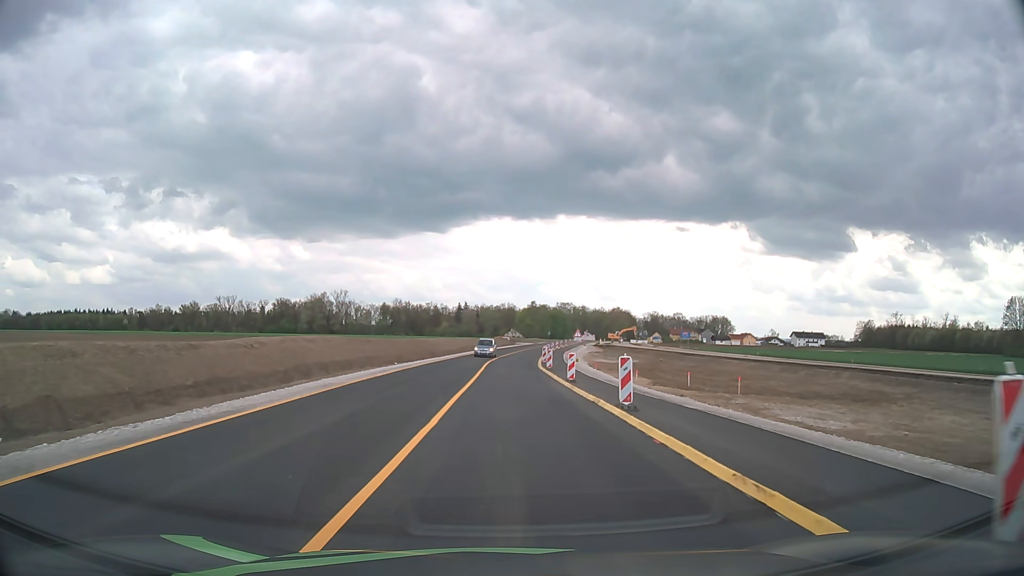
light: Day
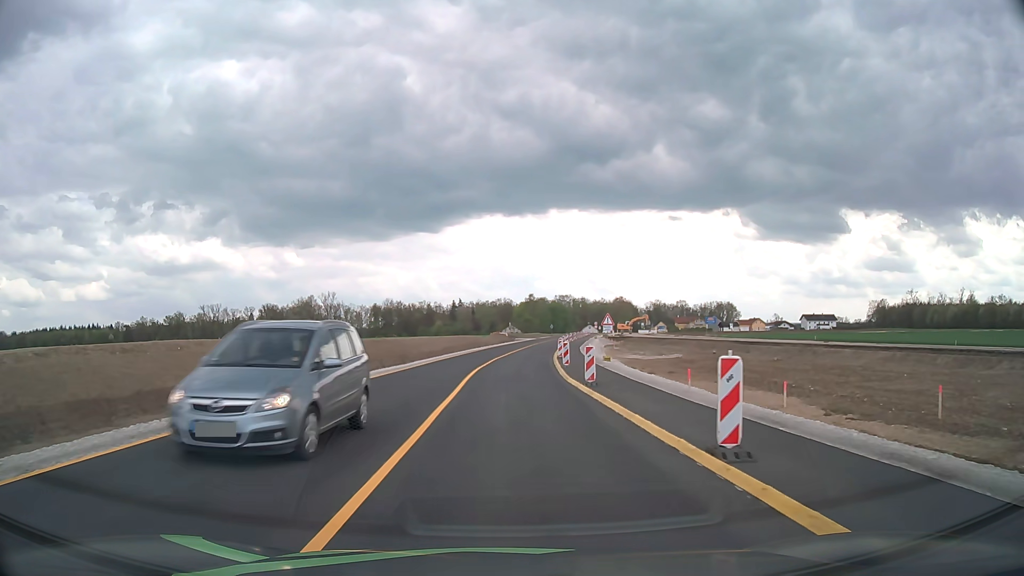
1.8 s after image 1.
(0.0, +20.1) m; 0°
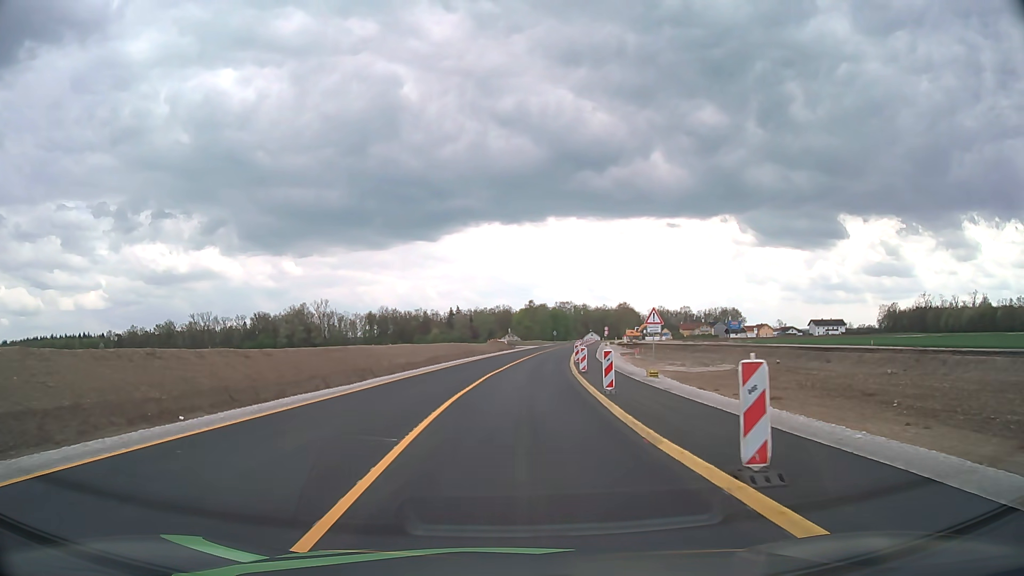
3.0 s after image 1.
(0.0, +13.8) m; 0°
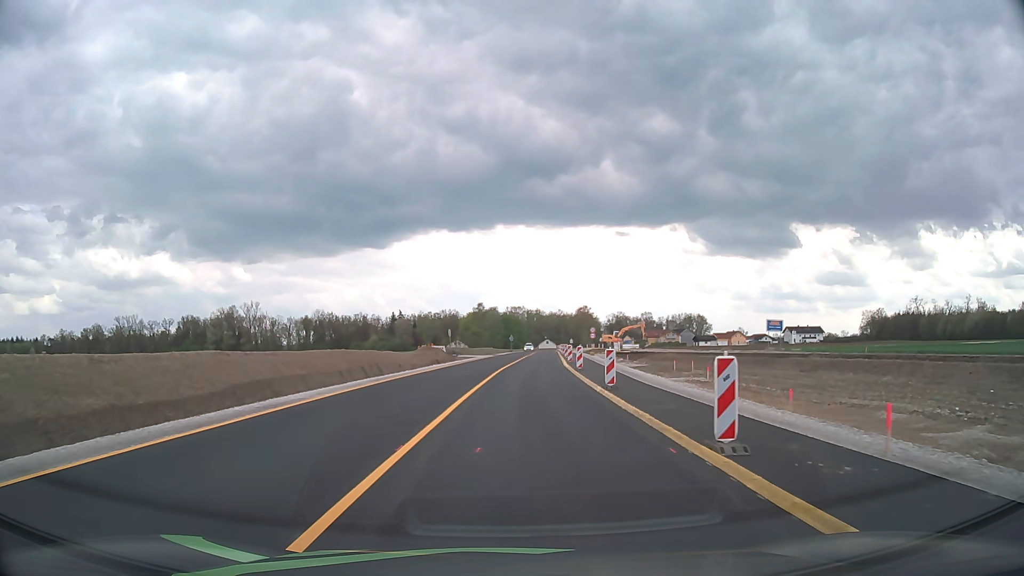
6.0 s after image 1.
(+0.9, +34.9) m; +4°
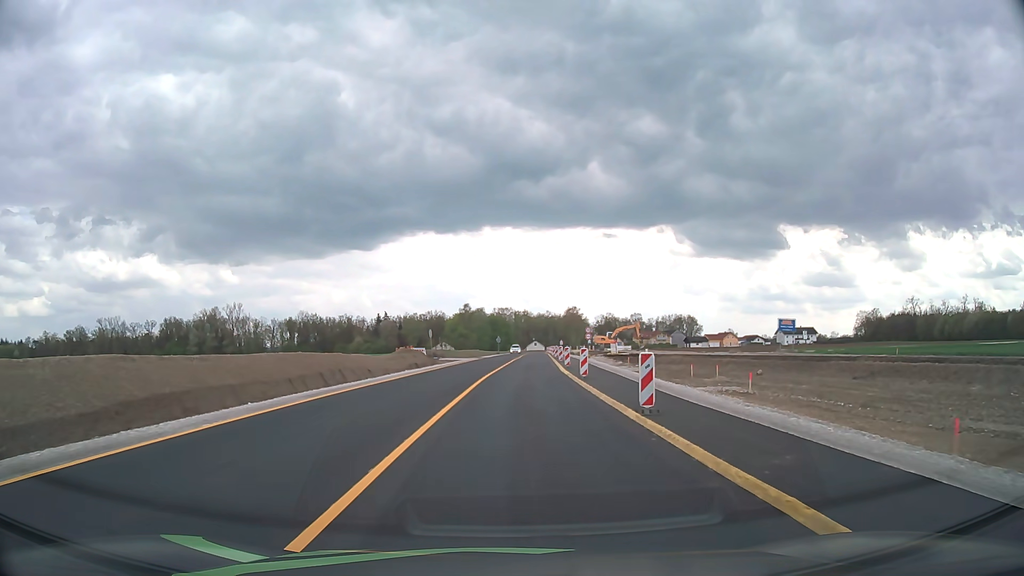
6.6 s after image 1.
(+0.1, +7.0) m; +1°
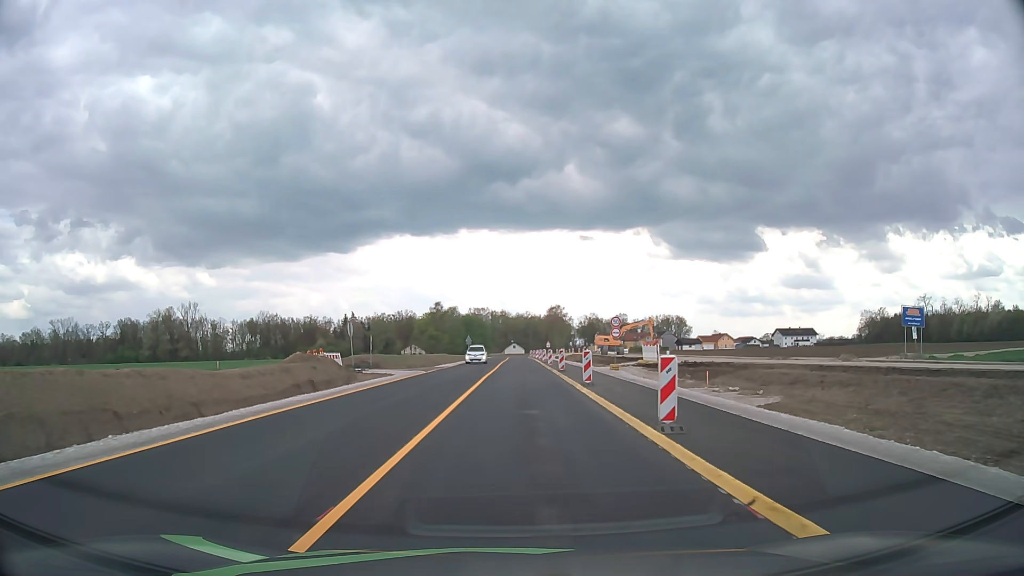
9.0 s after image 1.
(+0.5, +27.8) m; +2°
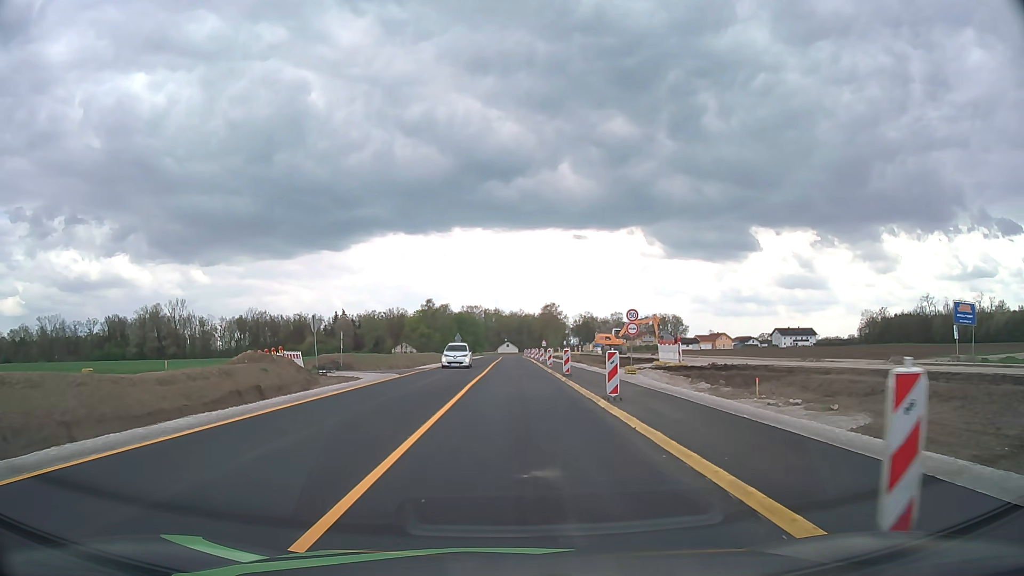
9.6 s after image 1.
(0.0, +6.9) m; +1°
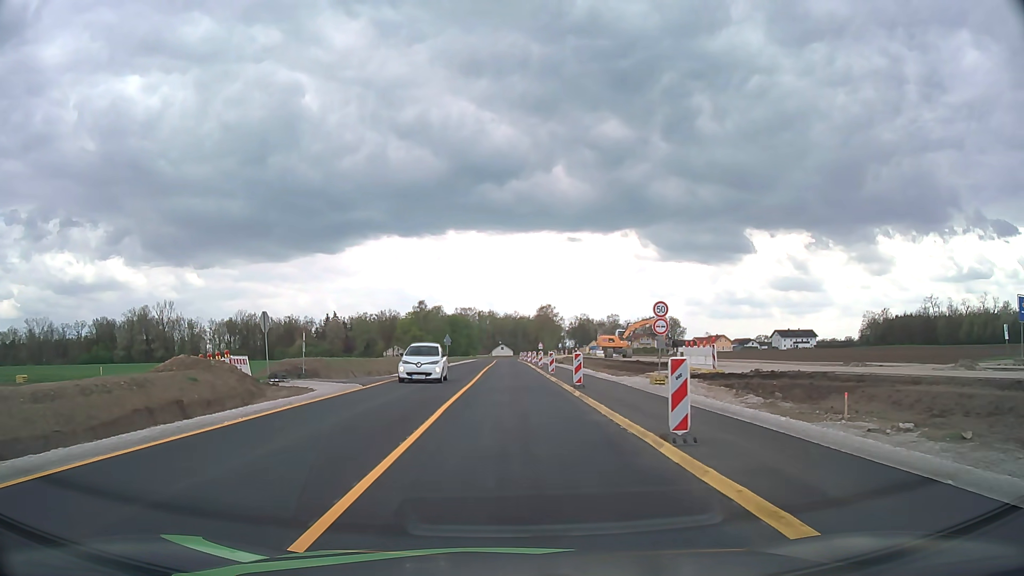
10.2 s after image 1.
(0.0, +6.8) m; 0°
(0, +10) (0, +20) (0, +30) (0, +40) (0, +50) (0, +60) (0, +70) (0, +80) (0, +90) (0, +100) m
